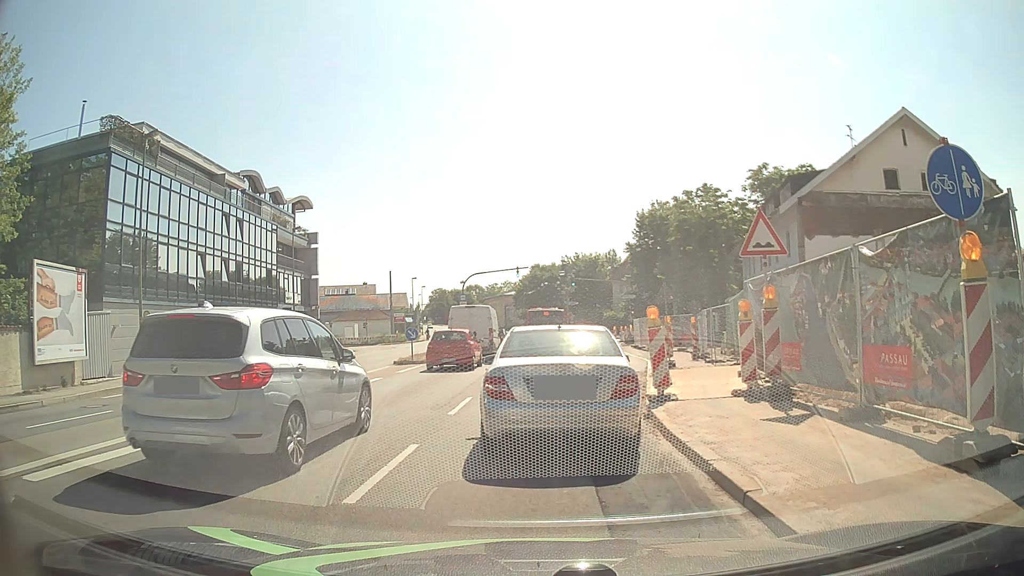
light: Day
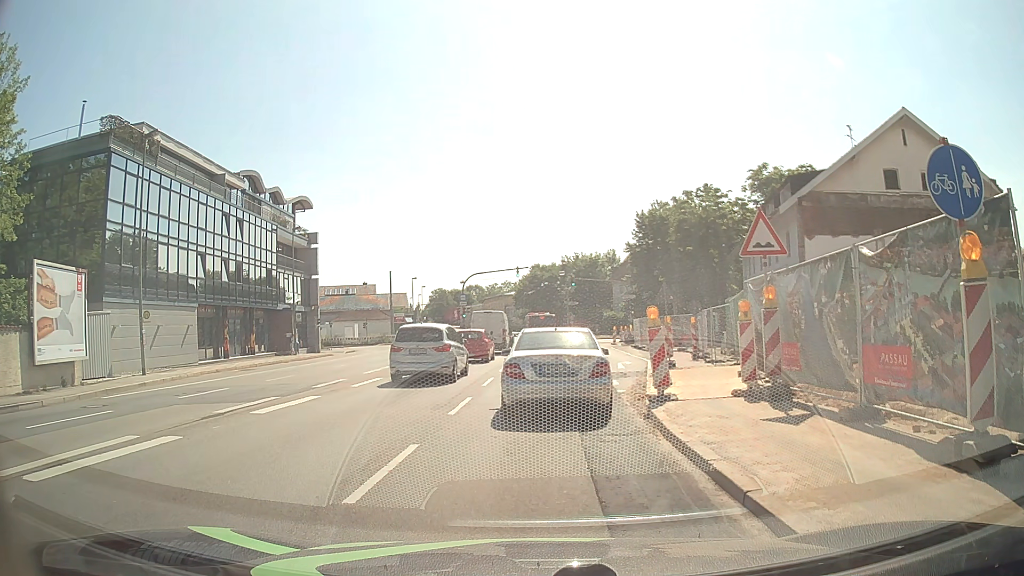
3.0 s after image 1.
(0.0, 0.0) m; 0°
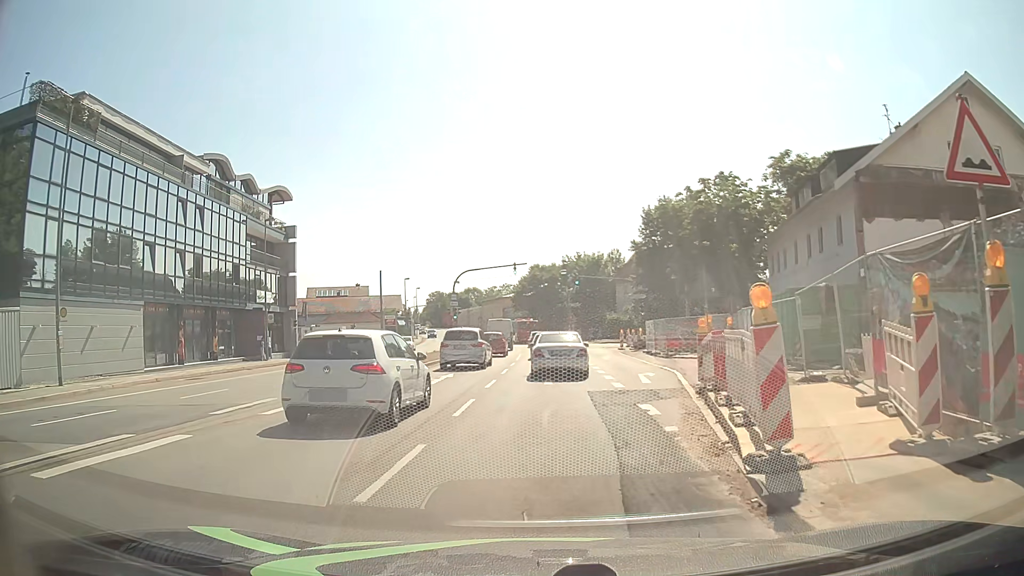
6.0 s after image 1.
(0.0, +6.3) m; 0°
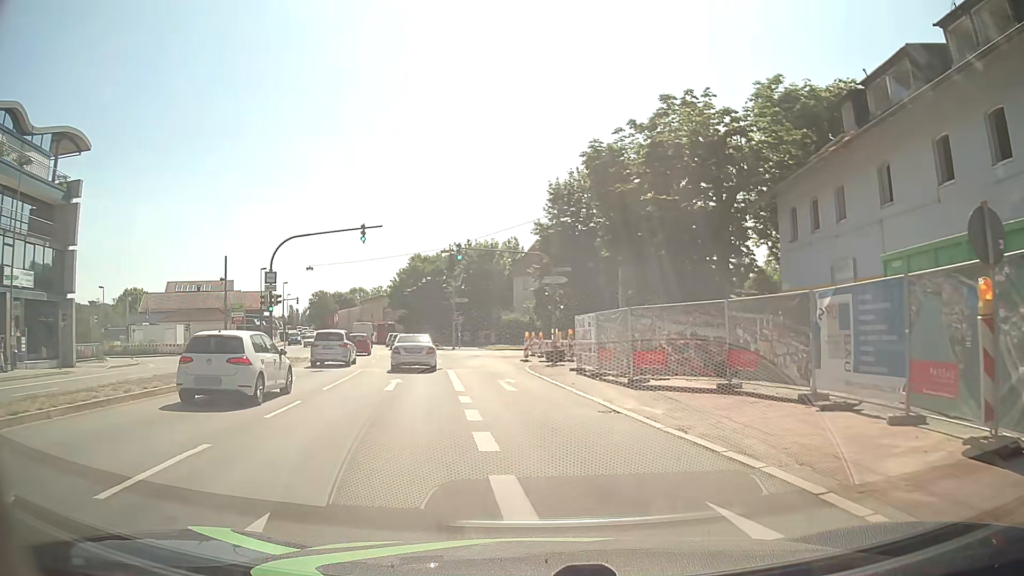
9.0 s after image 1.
(+1.4, +18.7) m; +9°
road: primary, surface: asphalt
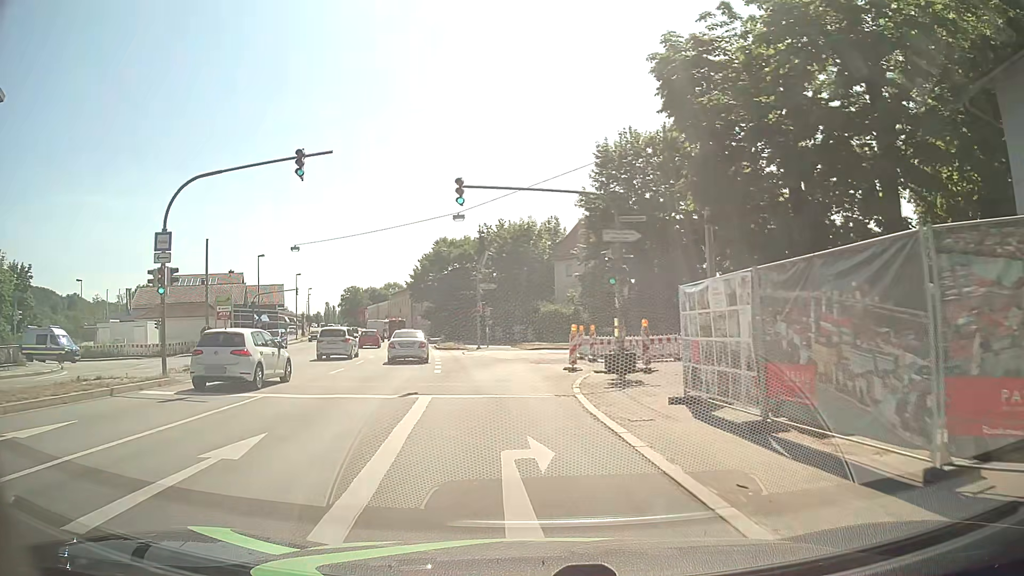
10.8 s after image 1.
(-0.1, +13.3) m; -3°
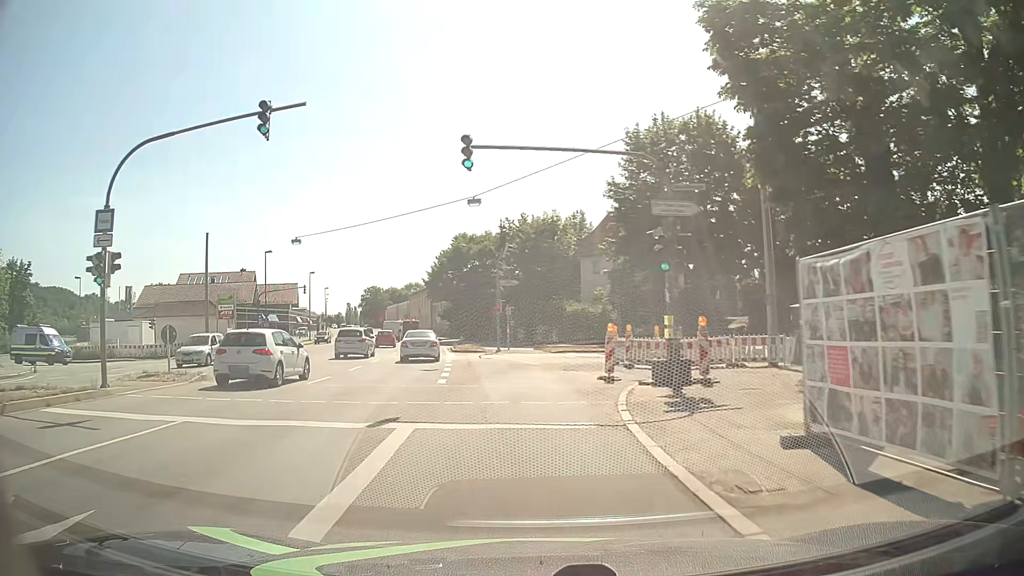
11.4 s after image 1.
(-0.1, +4.5) m; -2°
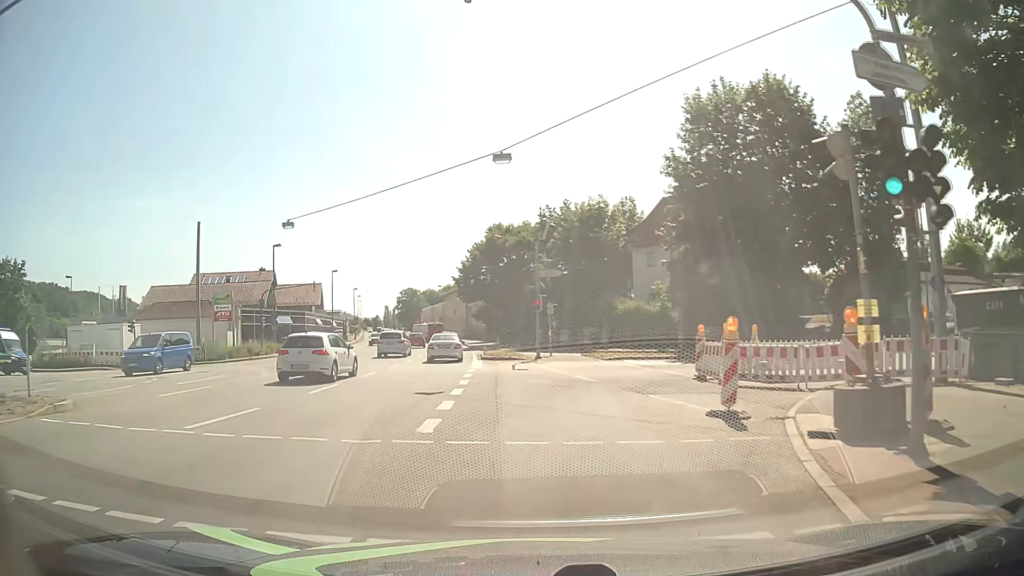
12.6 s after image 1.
(-0.2, +8.5) m; -4°
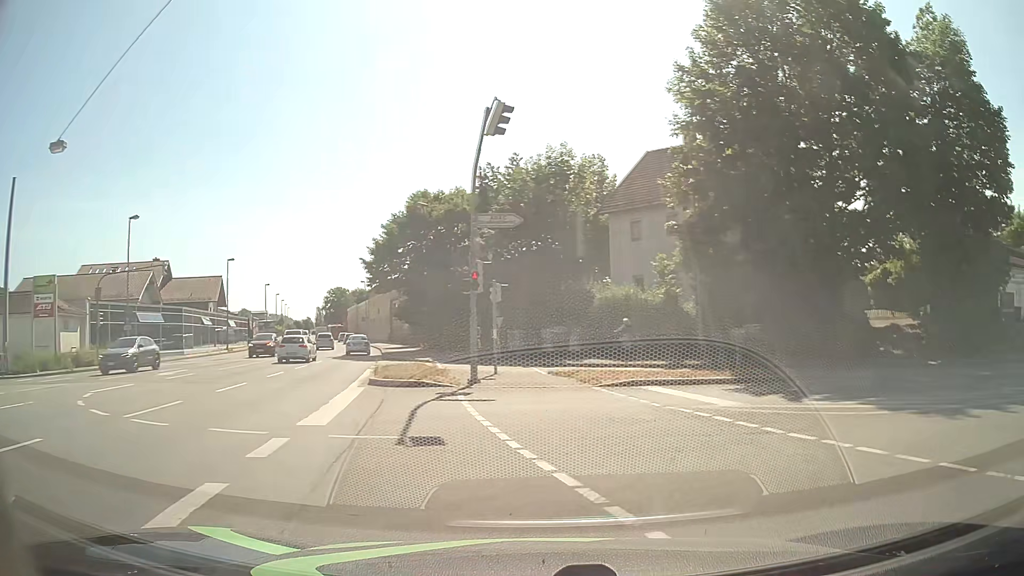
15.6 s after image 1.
(0.0, +16.7) m; +6°
